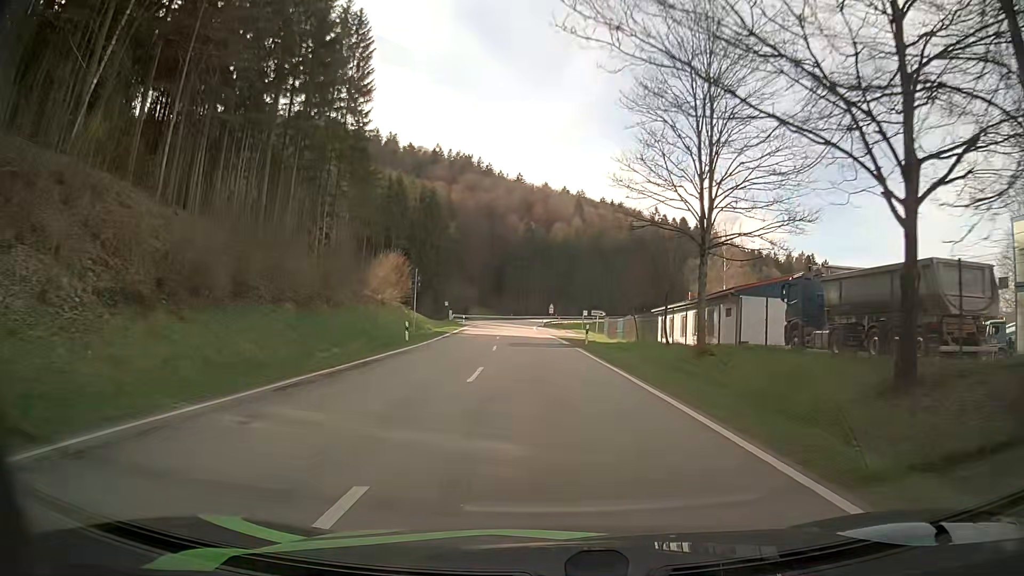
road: secondary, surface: asphalt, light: Day
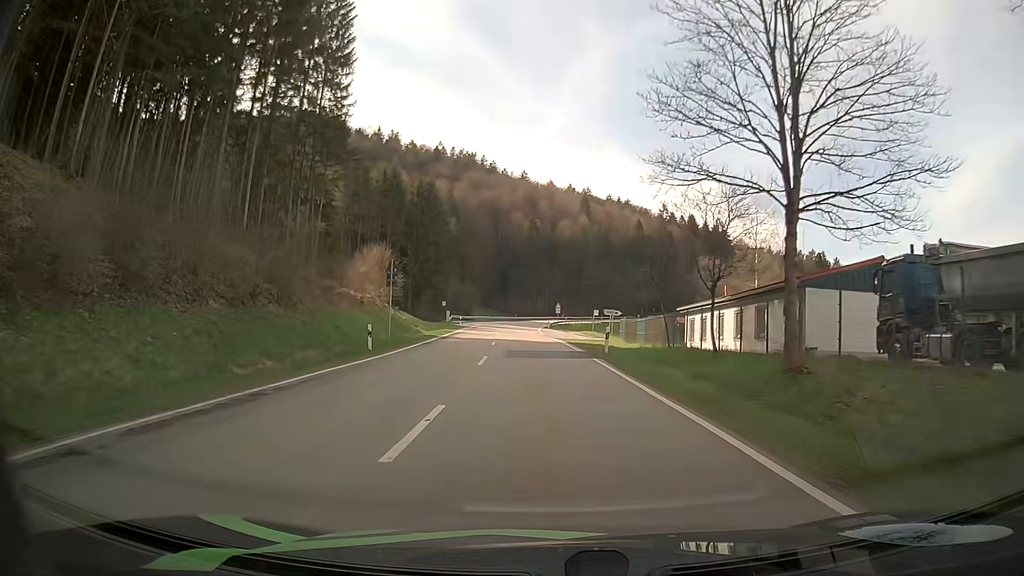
(0.0, +7.9) m; -1°
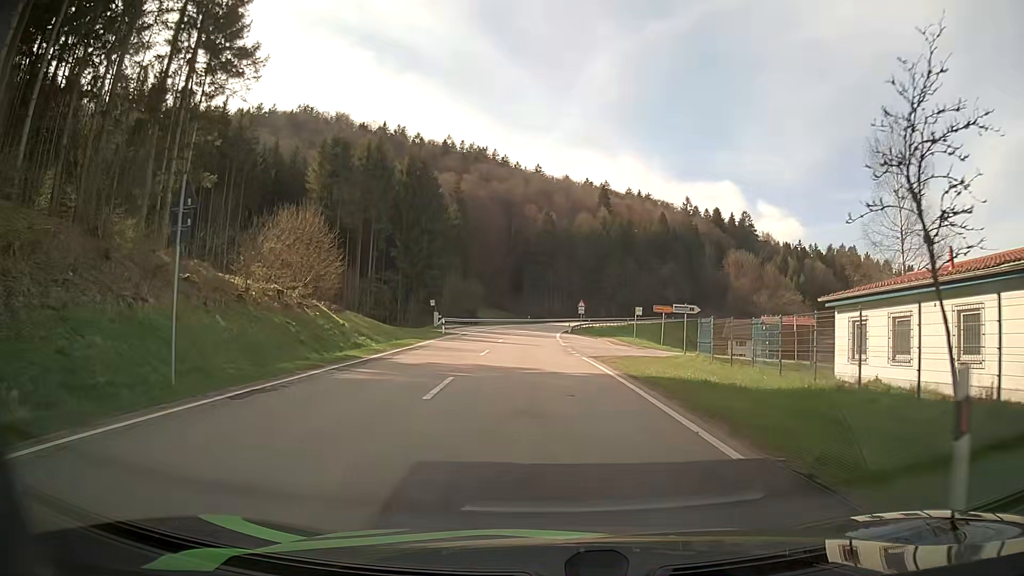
(-0.3, +21.2) m; -1°
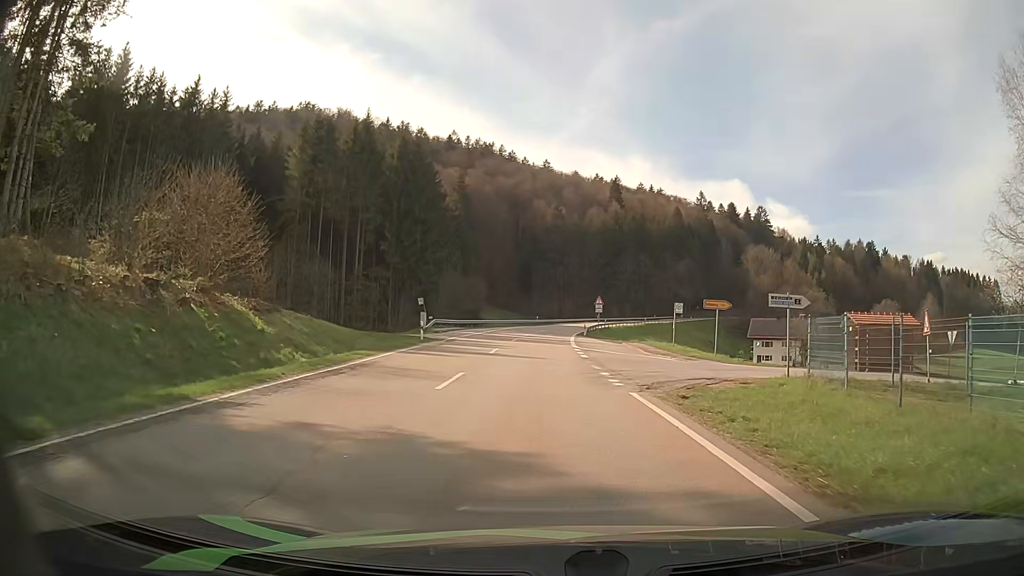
(-0.1, +11.5) m; -1°
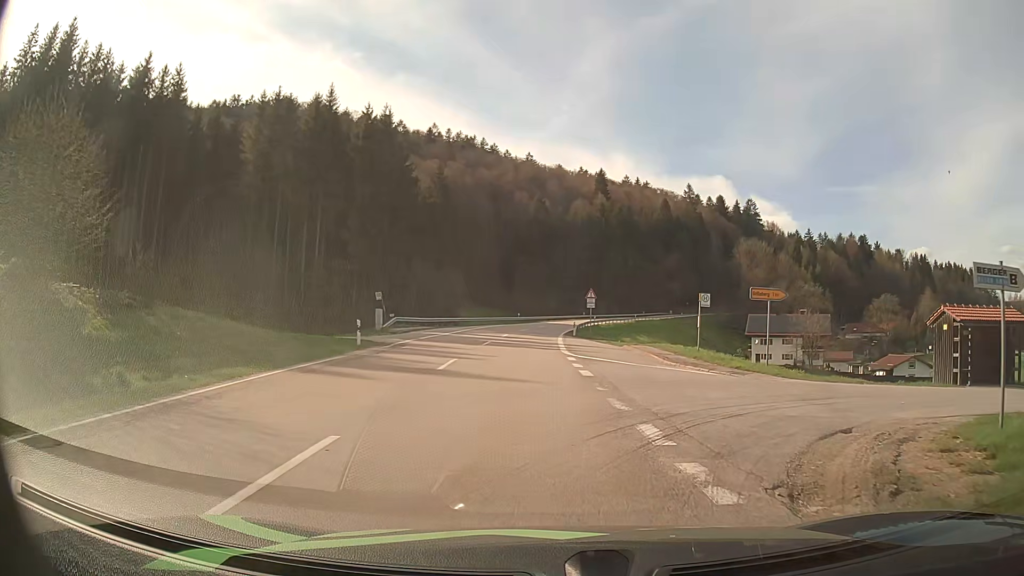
(0.0, +9.5) m; +1°
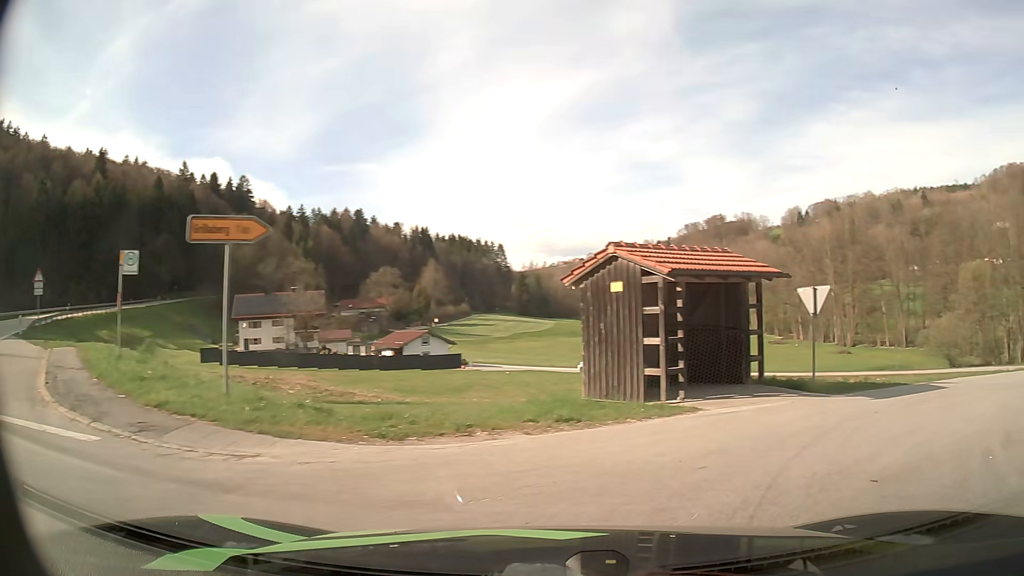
(+3.3, +12.2) m; +42°
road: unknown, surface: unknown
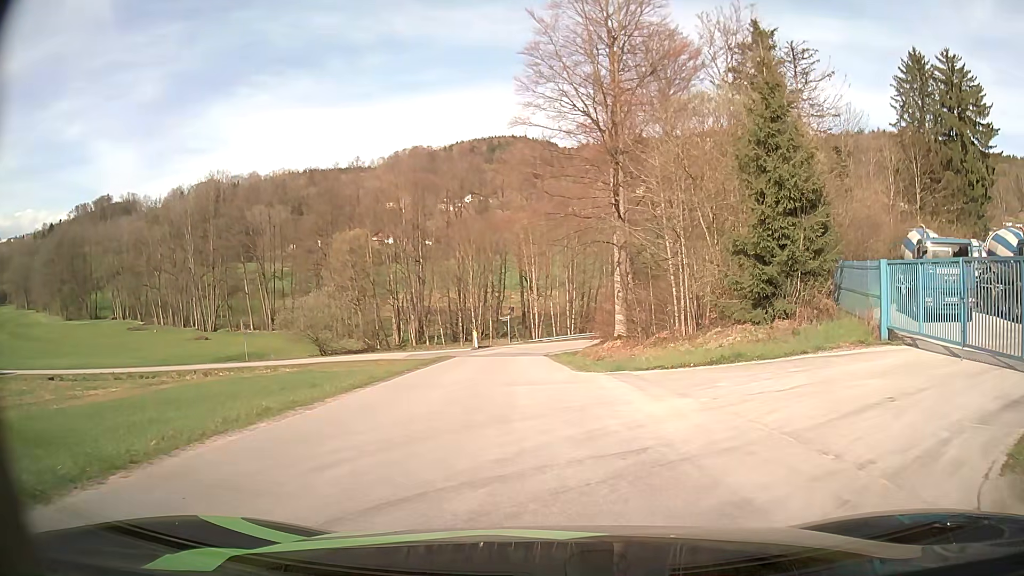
(+8.9, +11.7) m; +55°
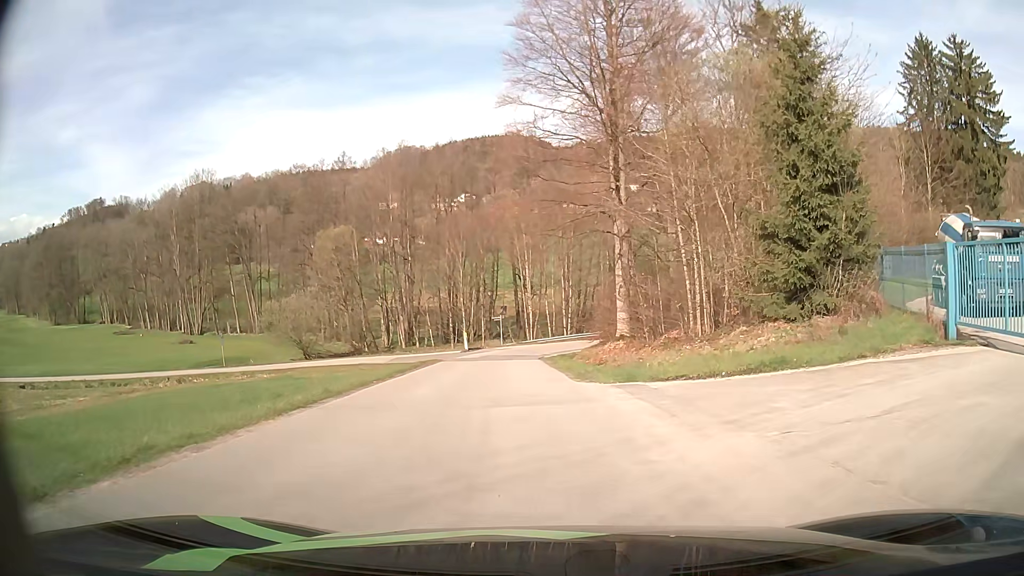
(0.0, +3.8) m; +1°
